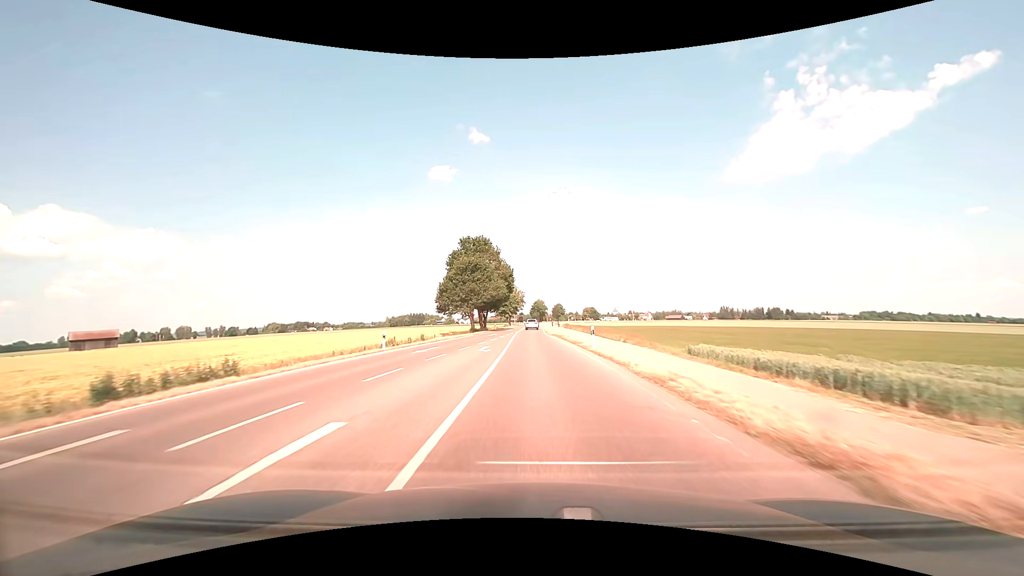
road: tertiary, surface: asphalt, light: Day
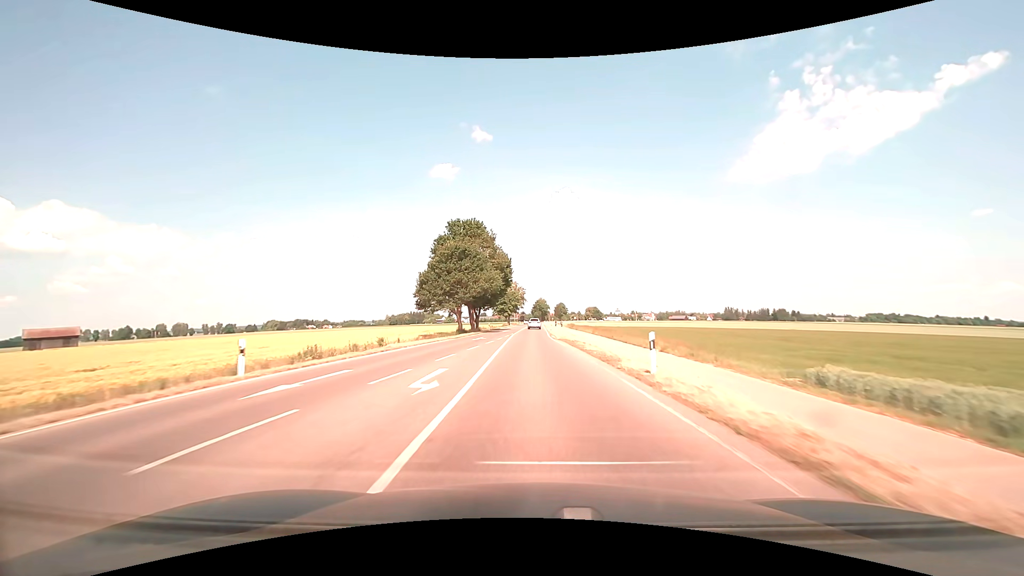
(-0.1, +12.9) m; 0°
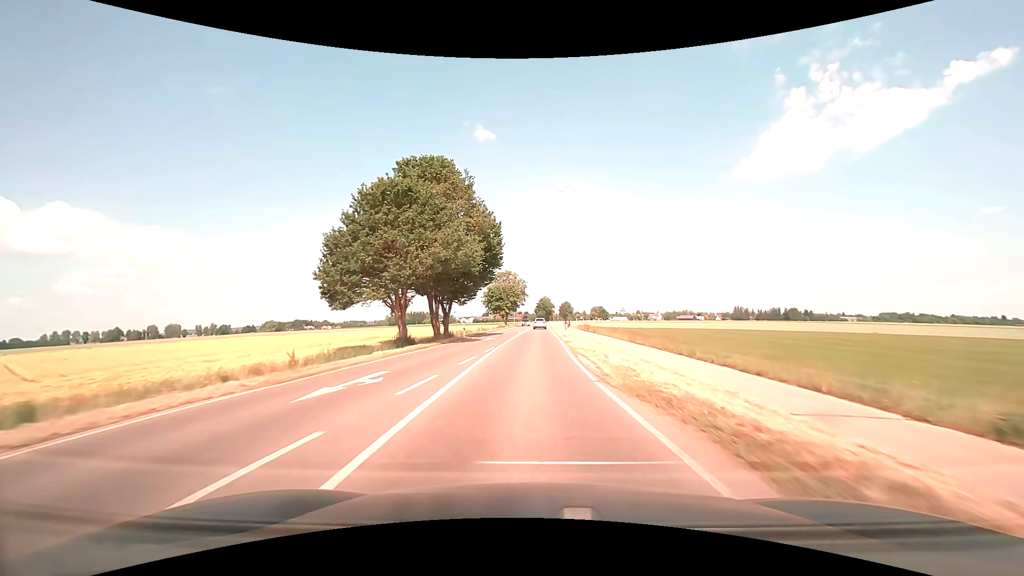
(0.0, +25.7) m; 0°
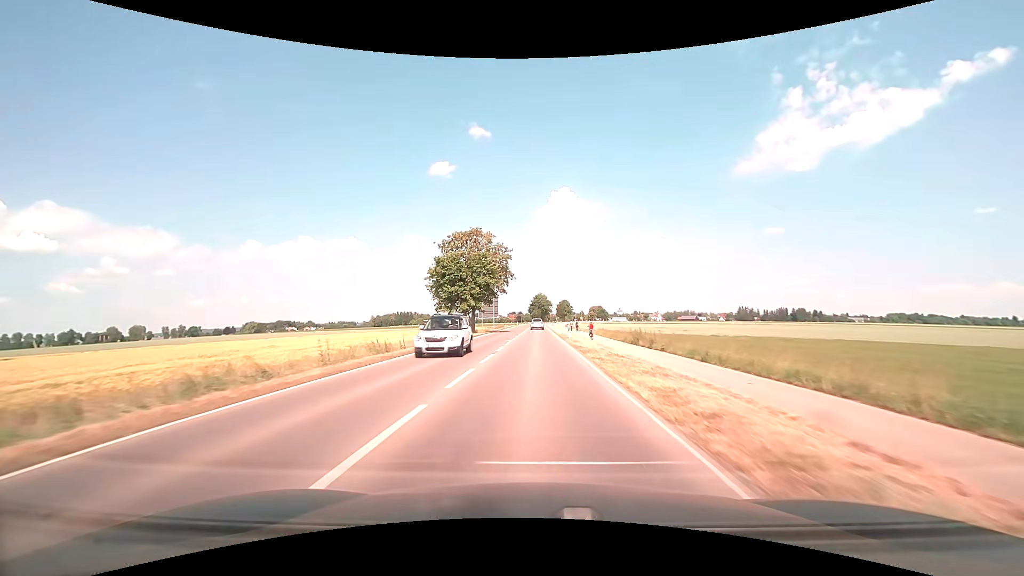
(+0.3, +51.2) m; +1°
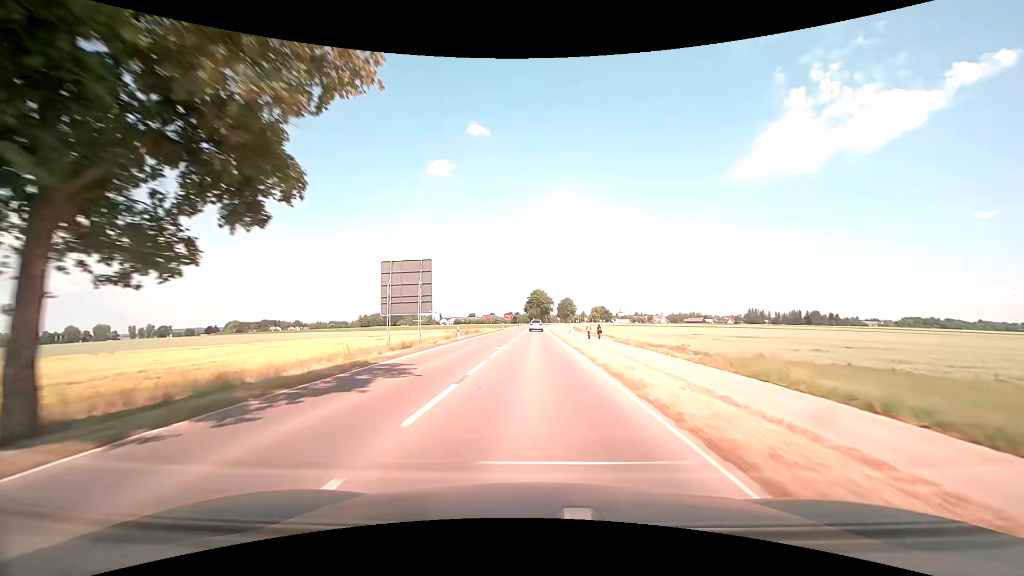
(+0.2, +51.5) m; 0°
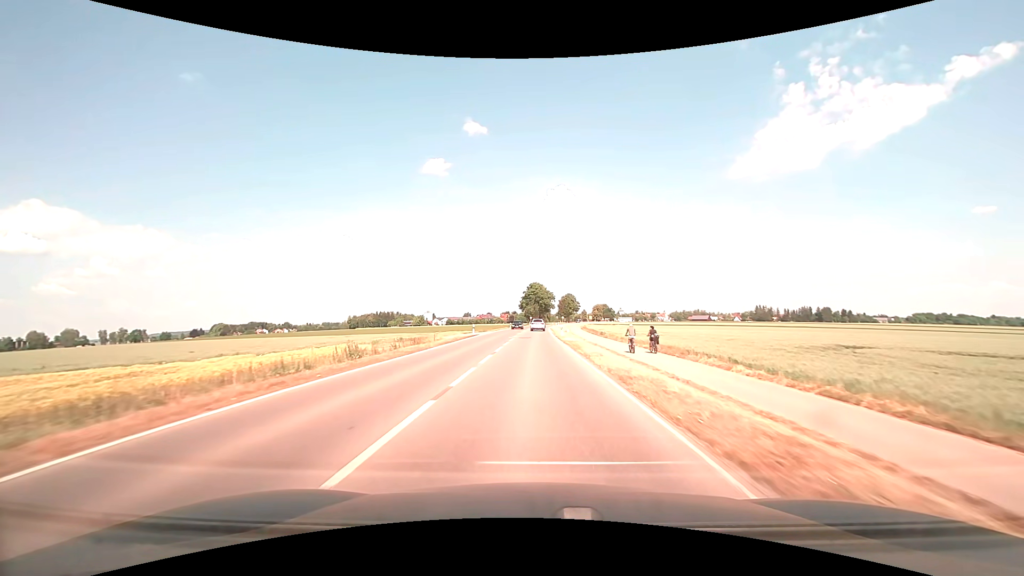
(0.0, +38.5) m; 0°
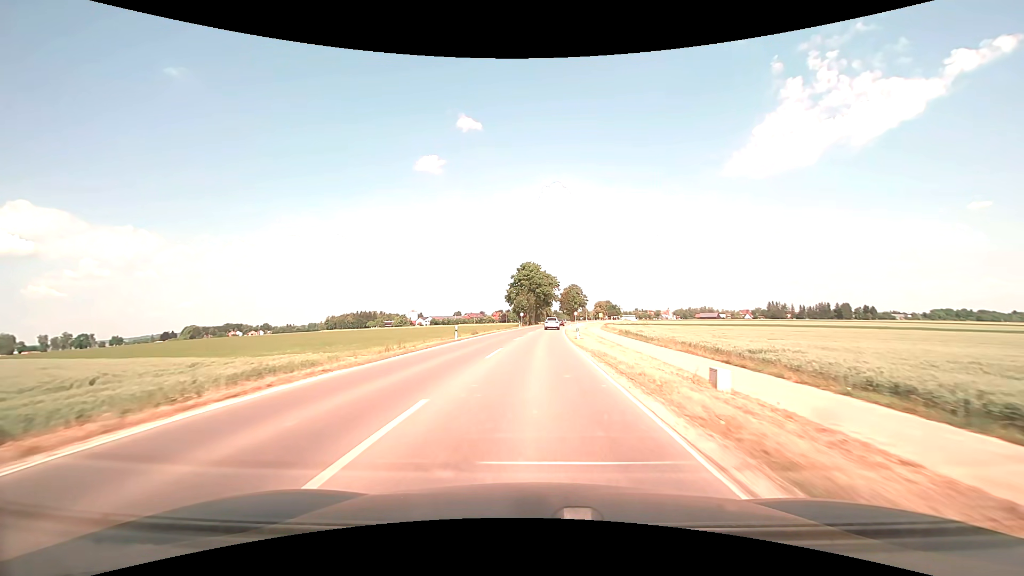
(+0.1, +63.3) m; 0°
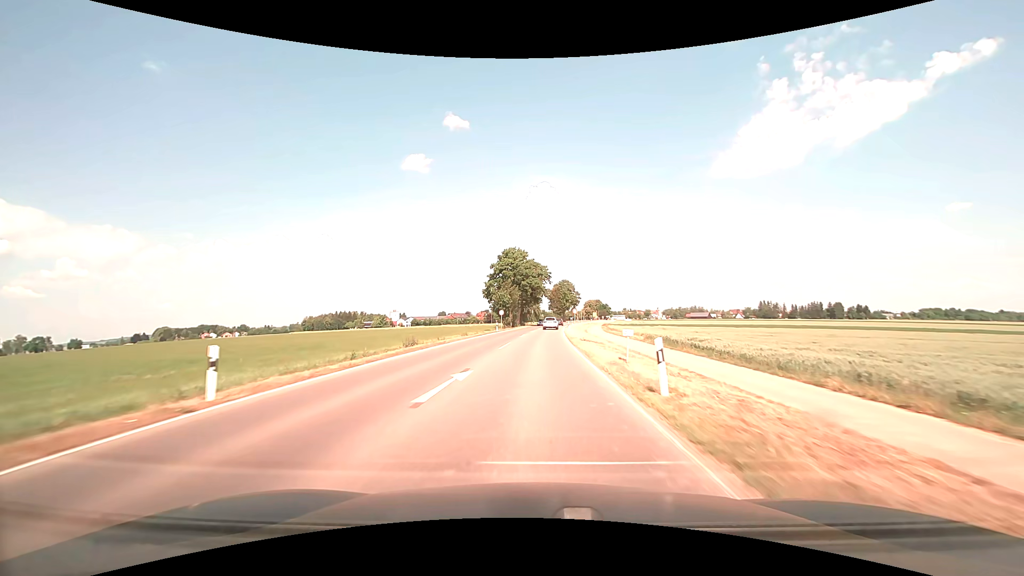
(+0.3, +24.8) m; +1°
(0, +10) (0, +20) (0, +30) (+1, +40) (+1, +50) (+2, +60) (+2, +70) (+3, +80) (+4, +90) (+5, +100) m
